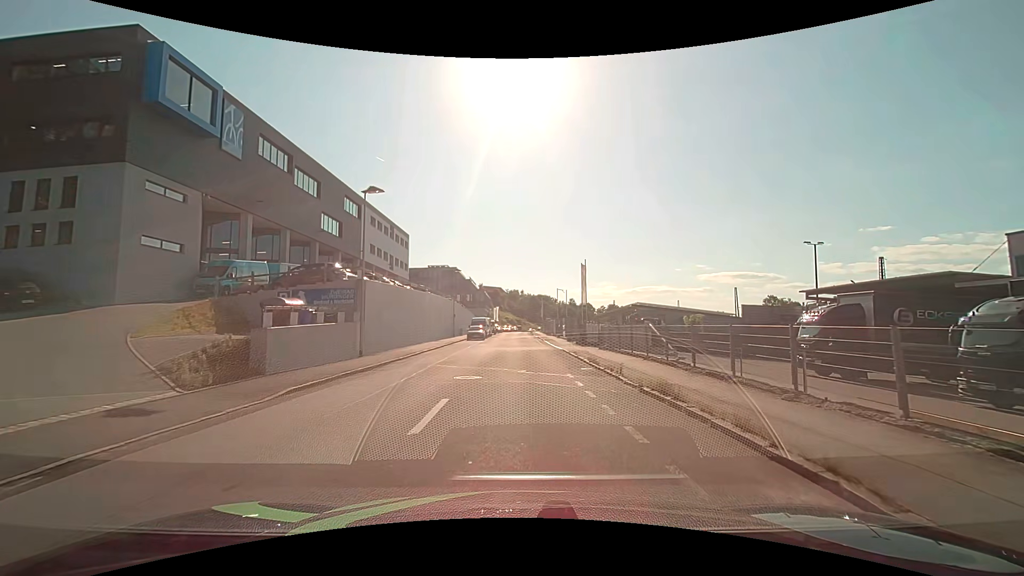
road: residential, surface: asphalt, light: Day
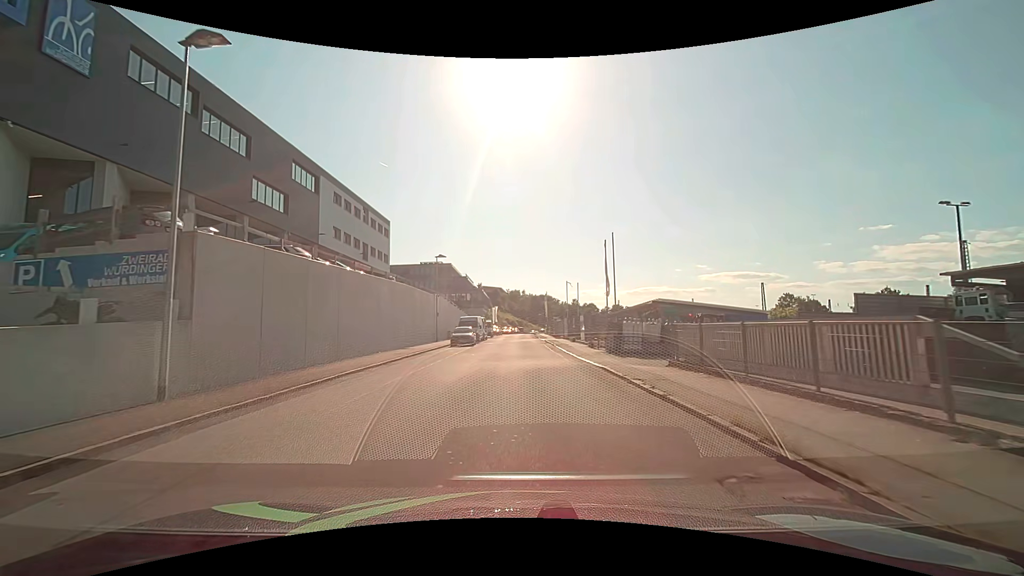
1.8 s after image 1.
(+0.1, +13.5) m; 0°
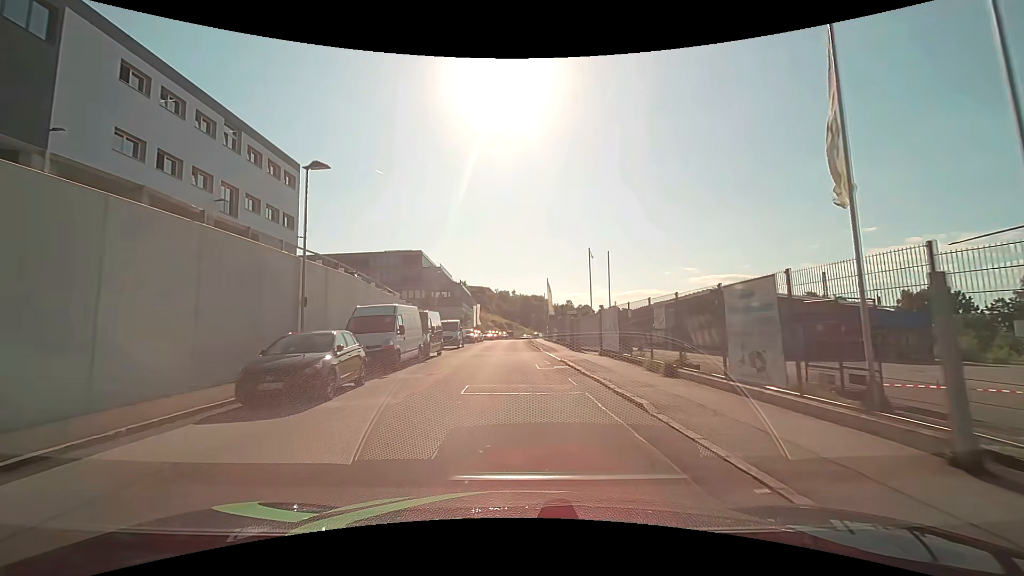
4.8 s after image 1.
(+0.2, +27.8) m; +1°
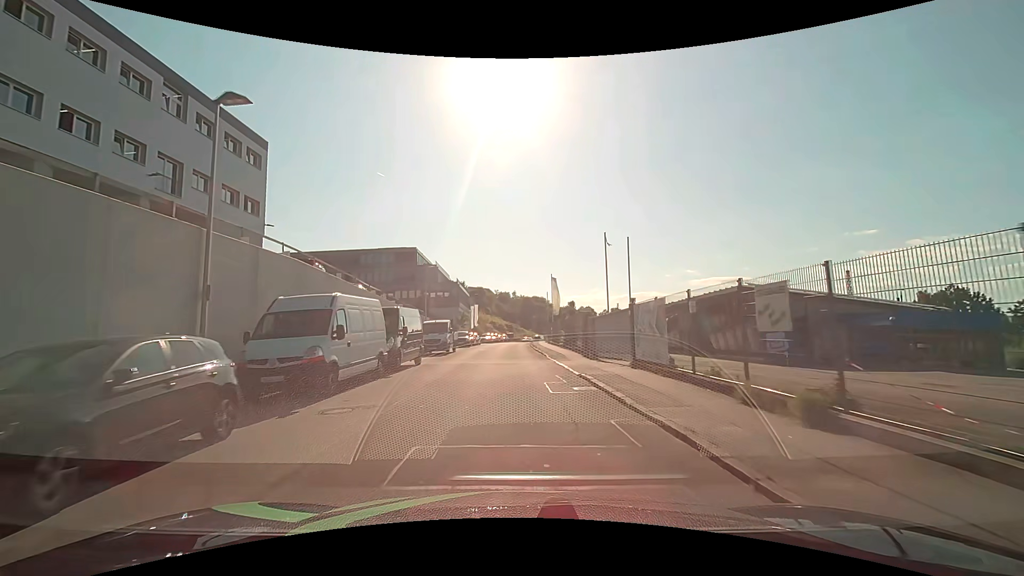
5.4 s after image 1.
(0.0, +6.3) m; 0°
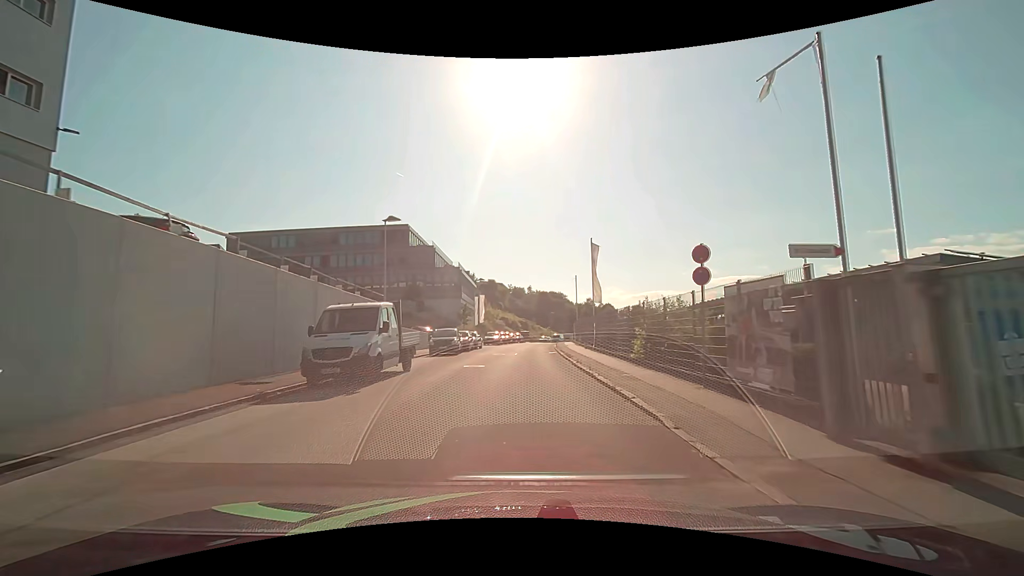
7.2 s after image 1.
(-0.2, +19.7) m; -2°
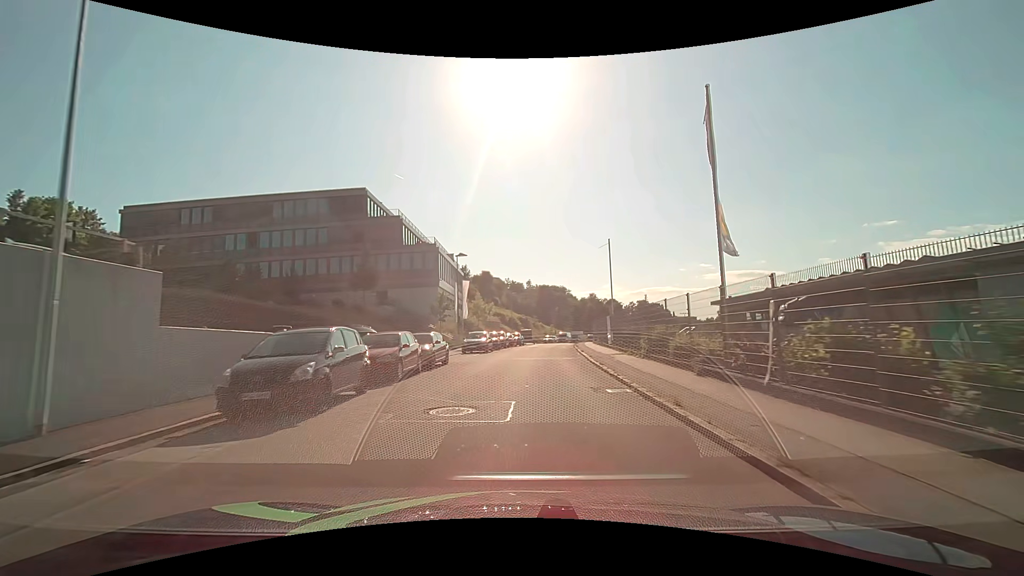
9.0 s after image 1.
(0.0, +20.8) m; 0°
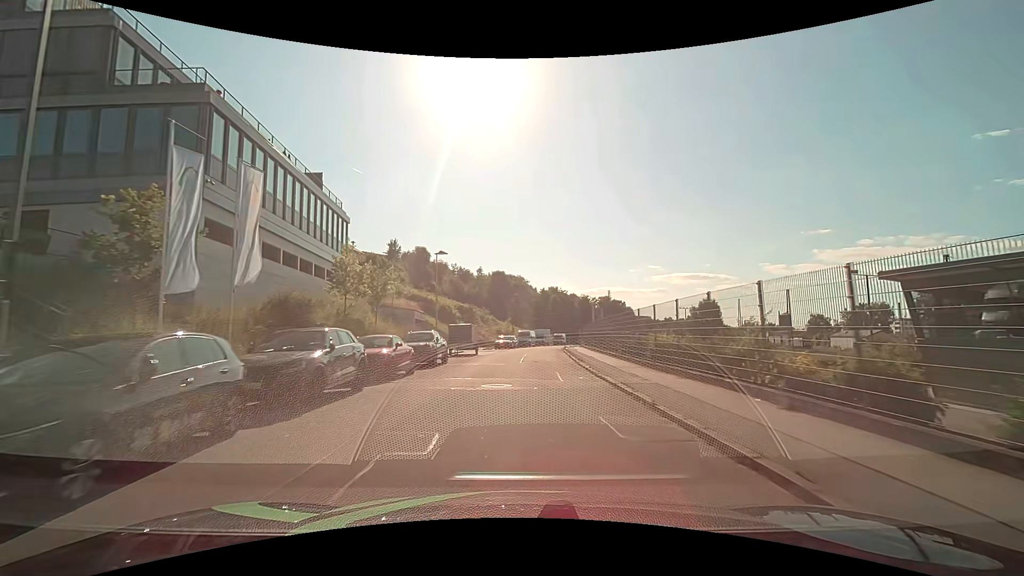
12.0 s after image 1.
(+1.5, +35.7) m; +5°
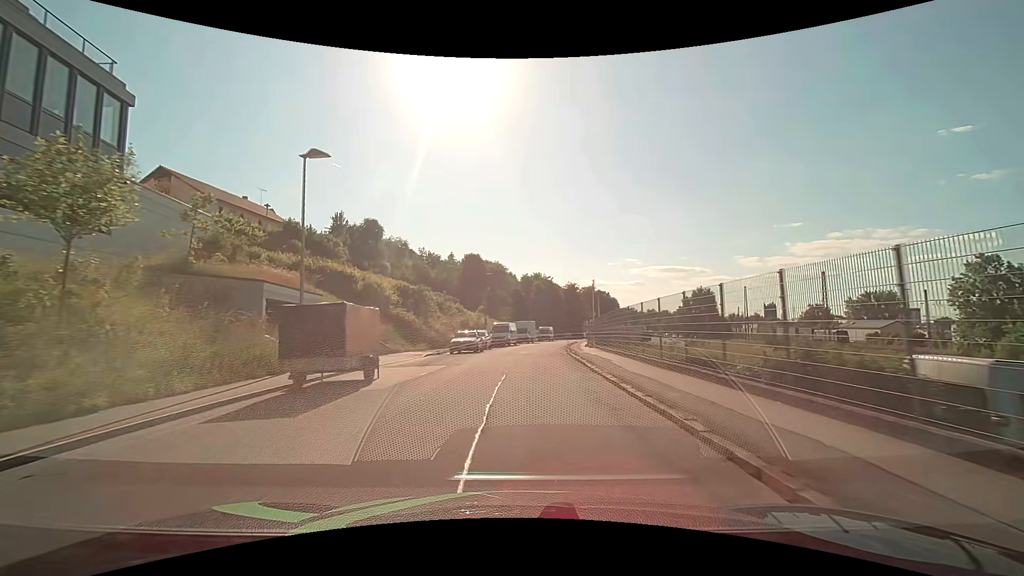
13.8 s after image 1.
(+0.5, +21.6) m; +2°
(0, +10) (0, +20) (+1, +30) (+2, +40) (+3, +50) (+4, +60) (+6, +70) (+8, +79) (+10, +89) (+12, +99) m
